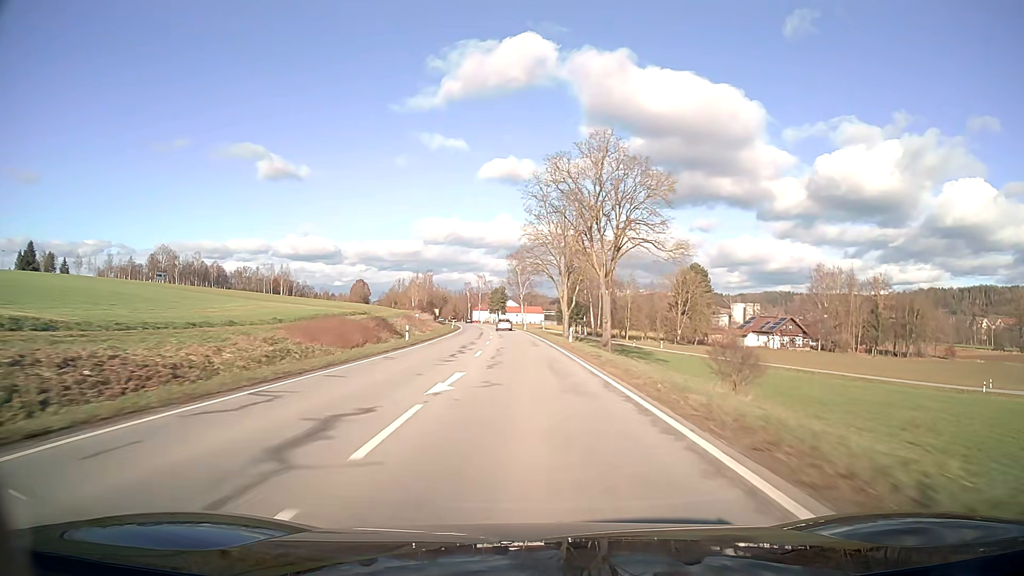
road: secondary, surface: asphalt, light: Day
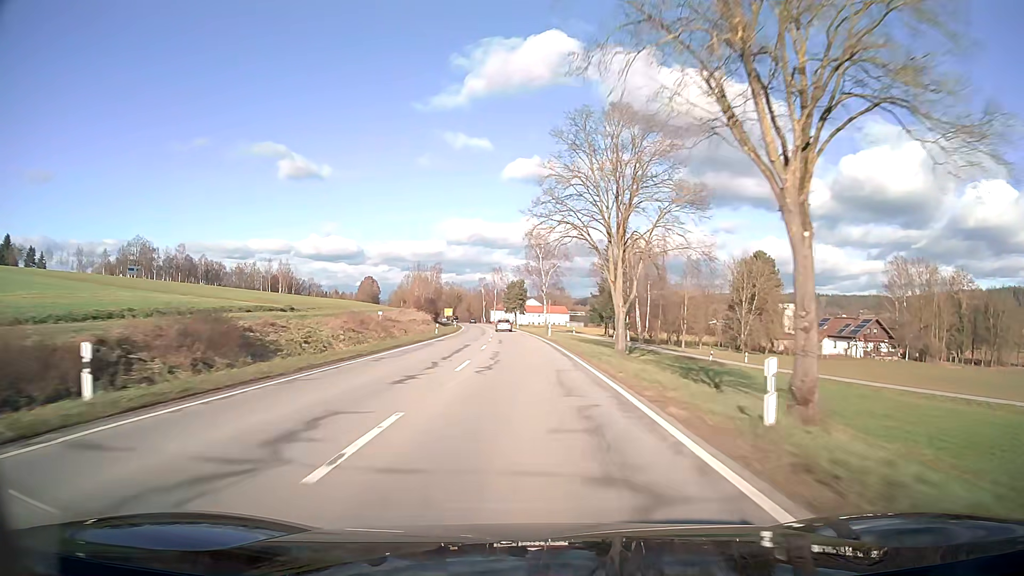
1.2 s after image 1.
(-0.5, +31.6) m; -2°
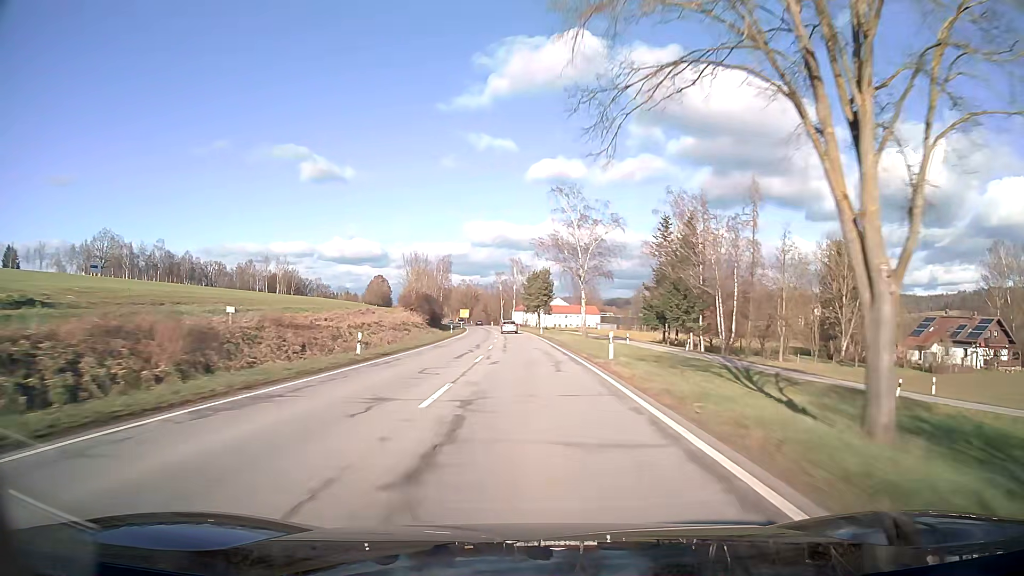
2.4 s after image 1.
(-0.6, +31.5) m; -2°
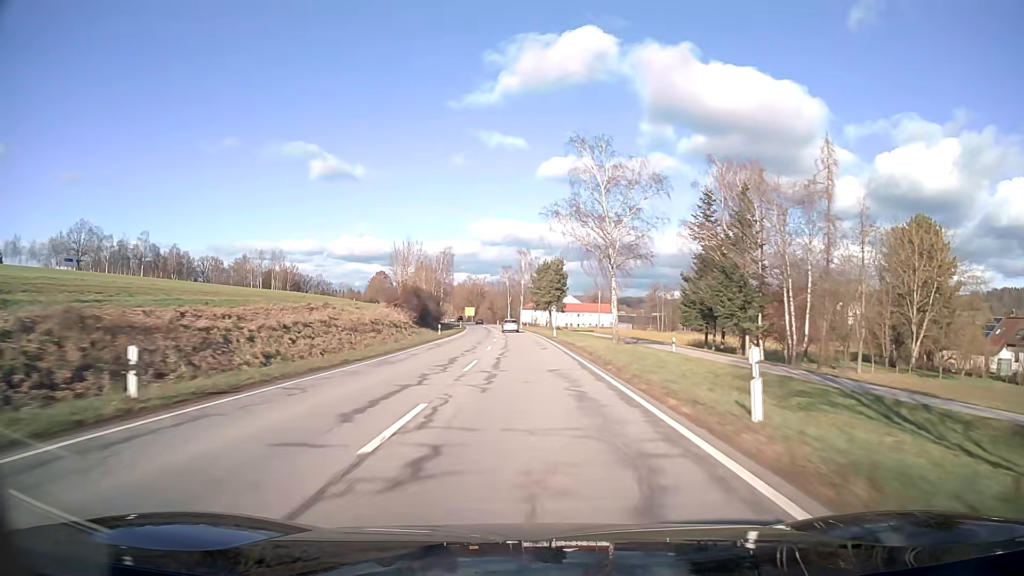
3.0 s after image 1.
(-0.1, +15.8) m; -1°
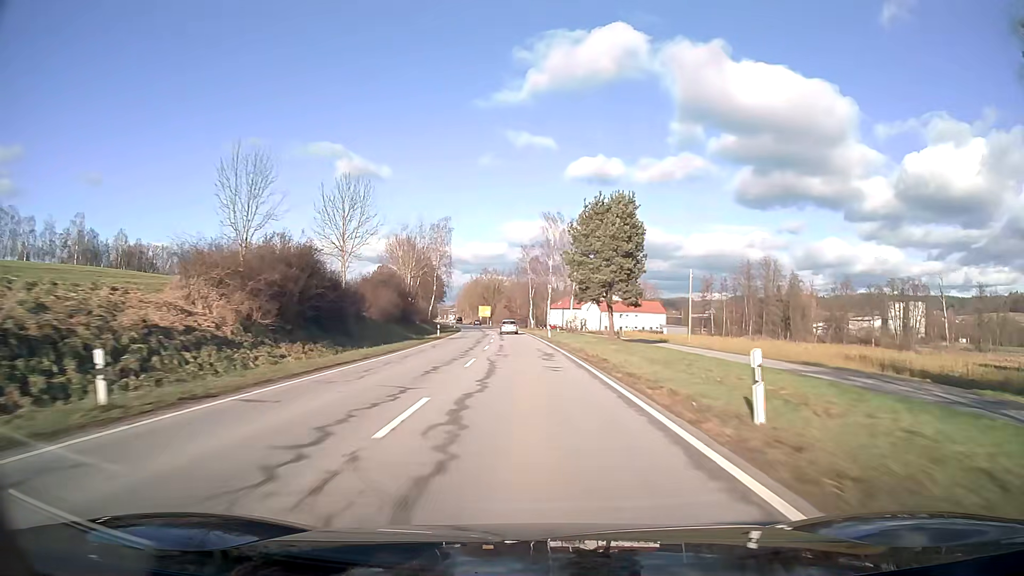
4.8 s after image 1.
(-0.9, +47.4) m; -2°
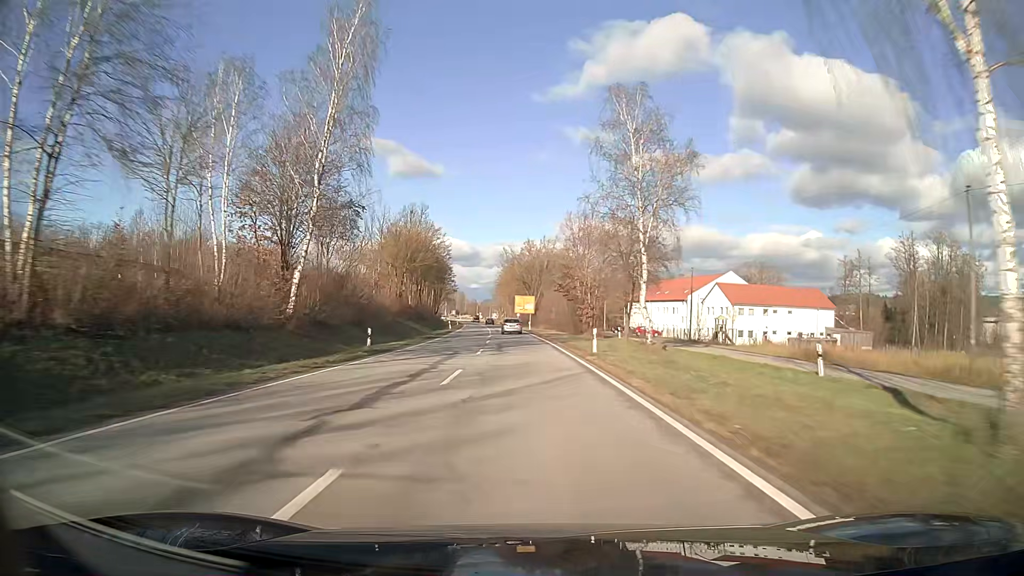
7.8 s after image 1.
(-3.1, +78.8) m; -4°
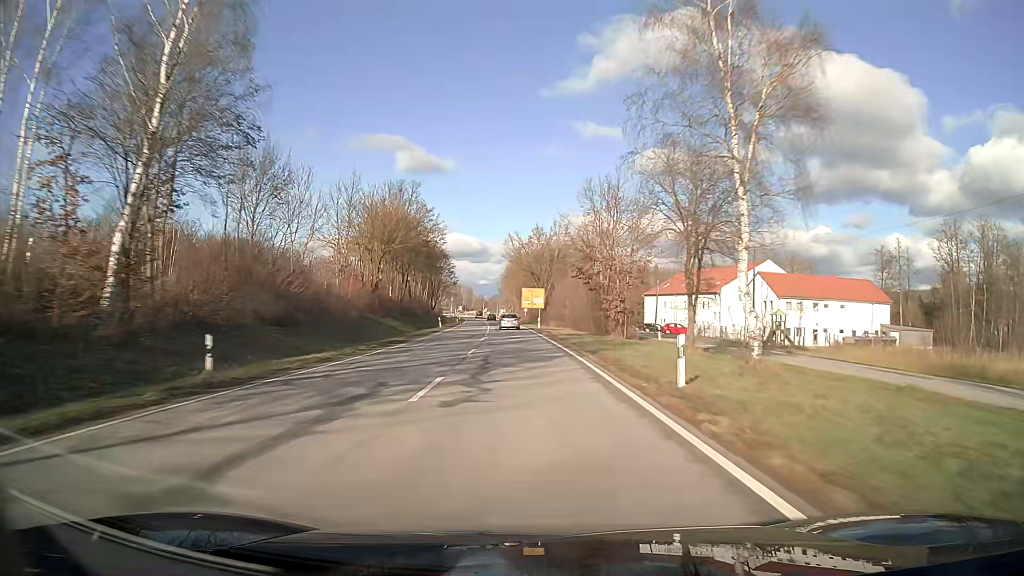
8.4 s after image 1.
(-0.1, +15.3) m; -1°
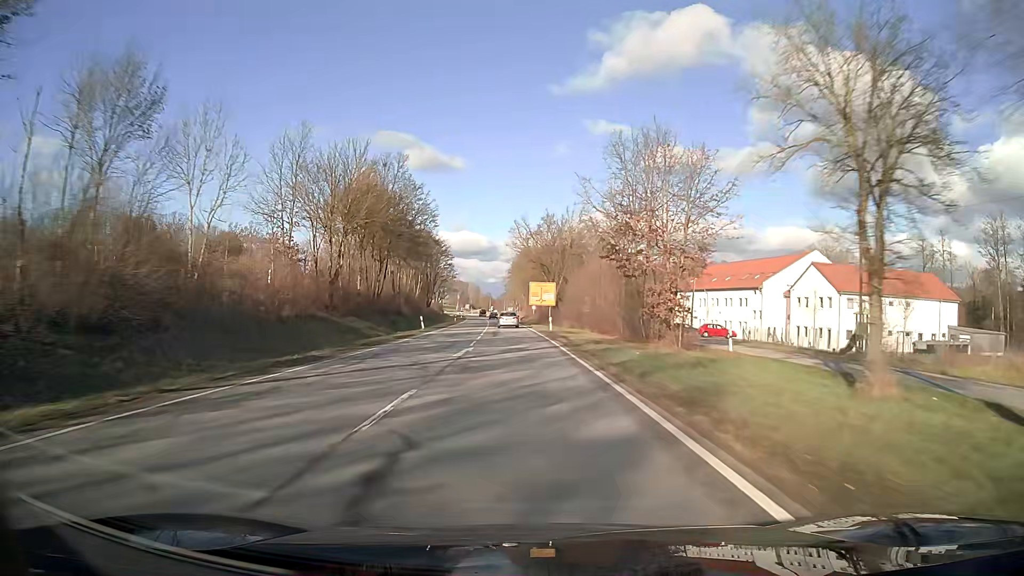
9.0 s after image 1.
(-0.1, +14.7) m; -1°
